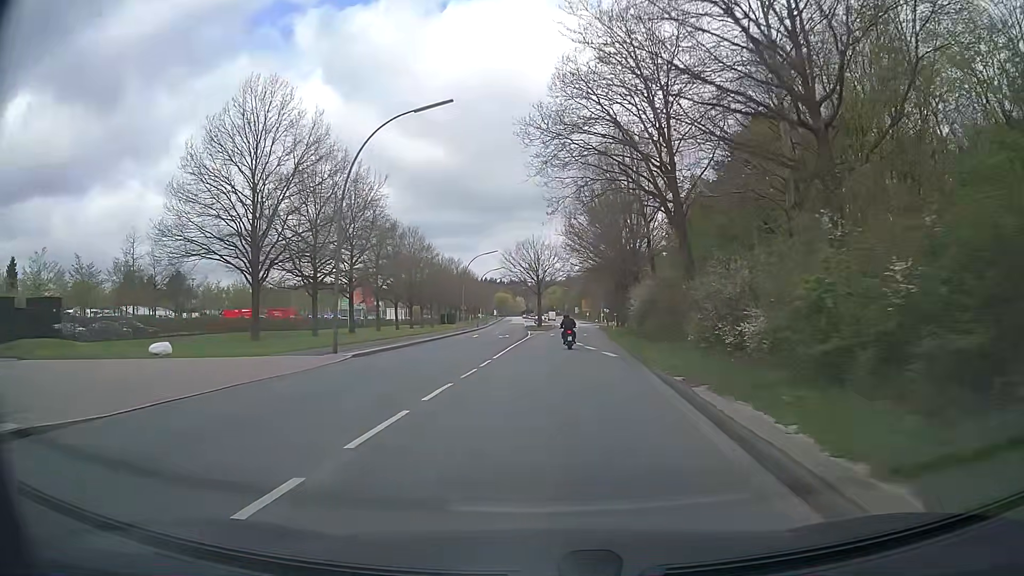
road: secondary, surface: asphalt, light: Day
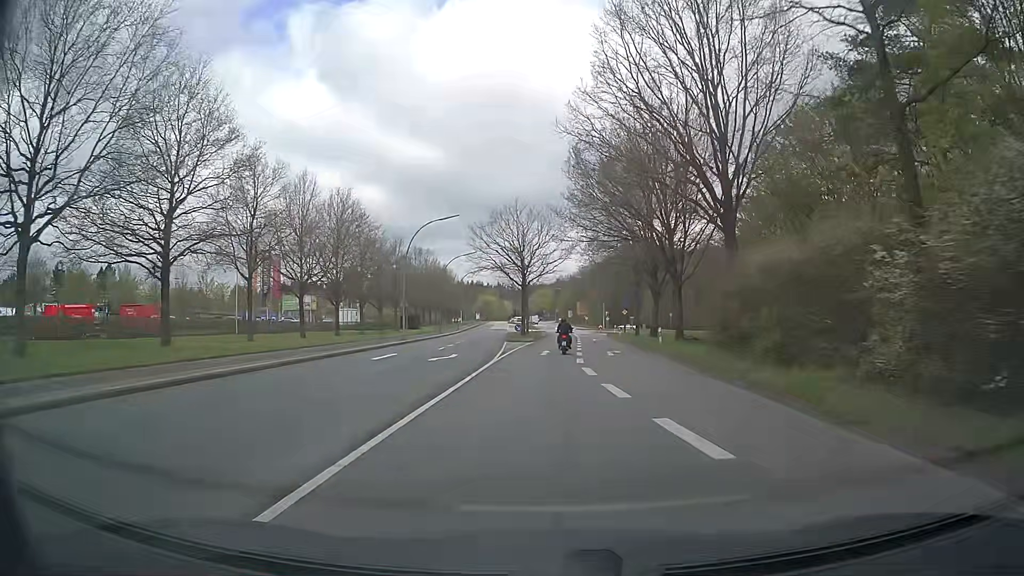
(+0.2, +31.3) m; +1°
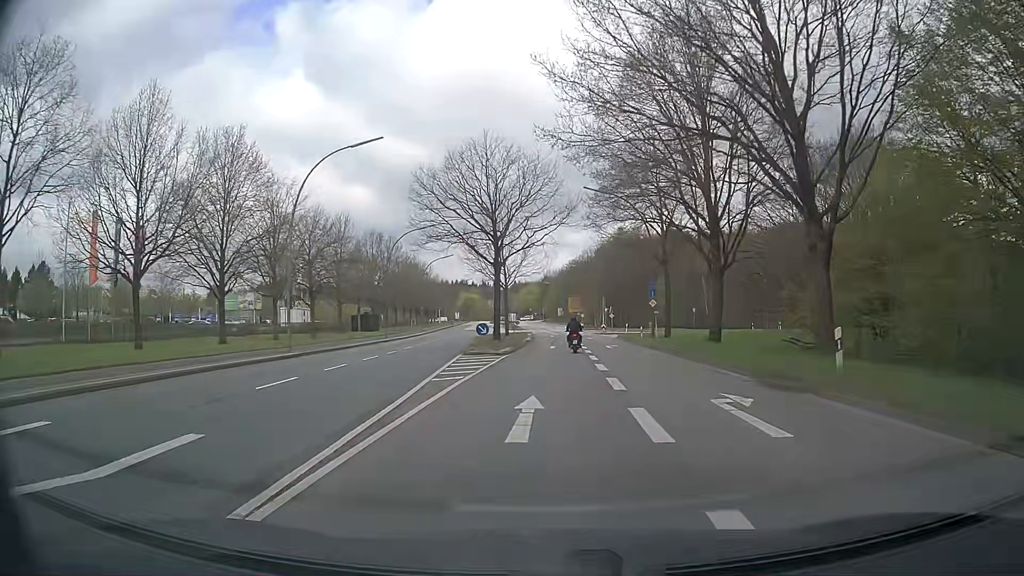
(+0.2, +23.2) m; +1°
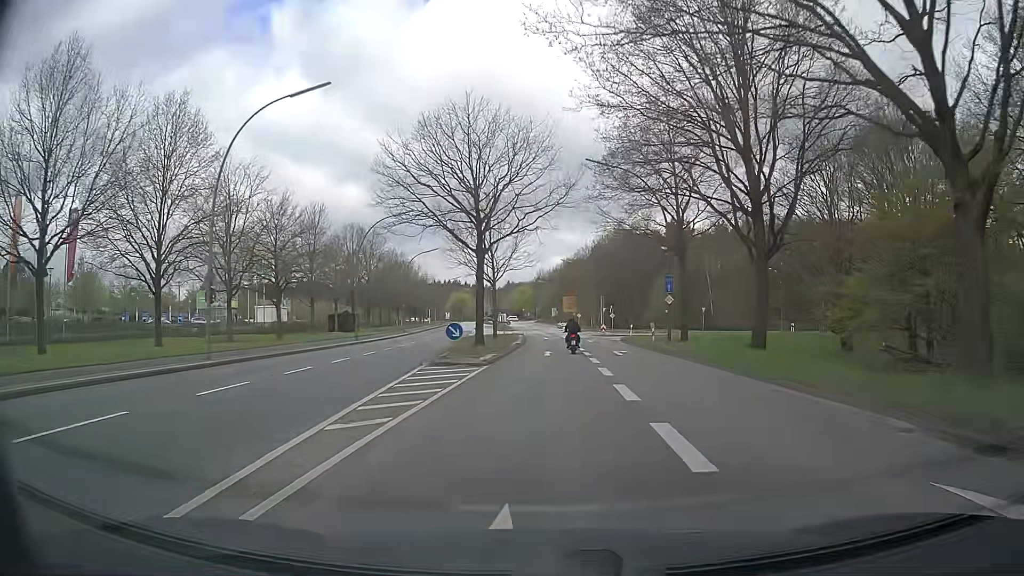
(0.0, +7.7) m; 0°
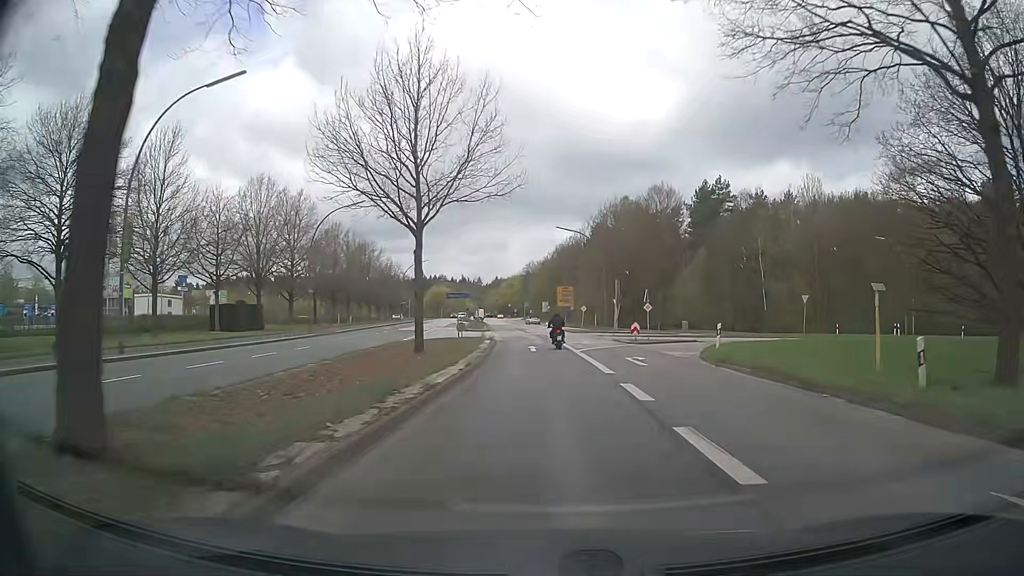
(+0.4, +30.4) m; +1°
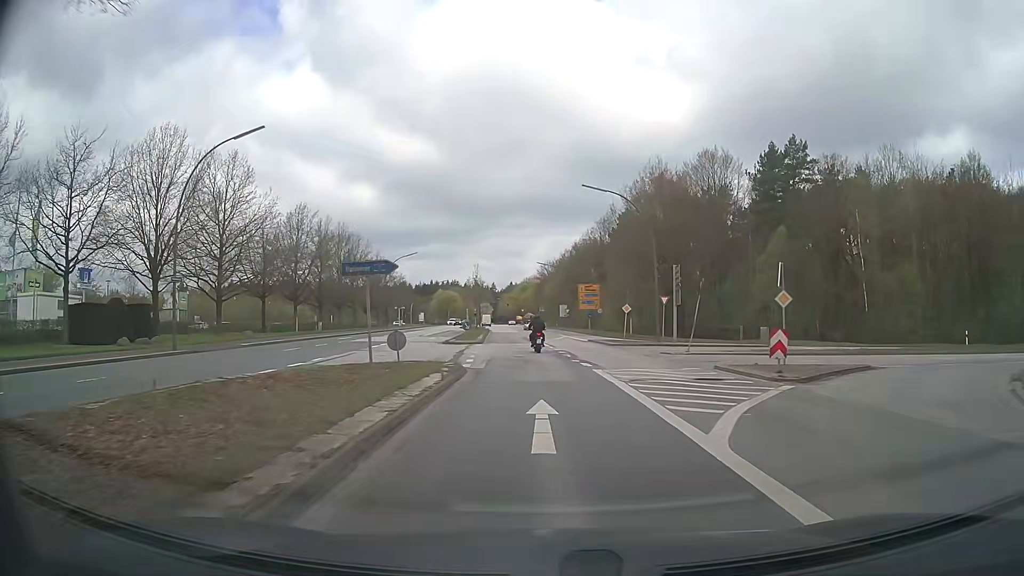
(-0.1, +22.2) m; -1°
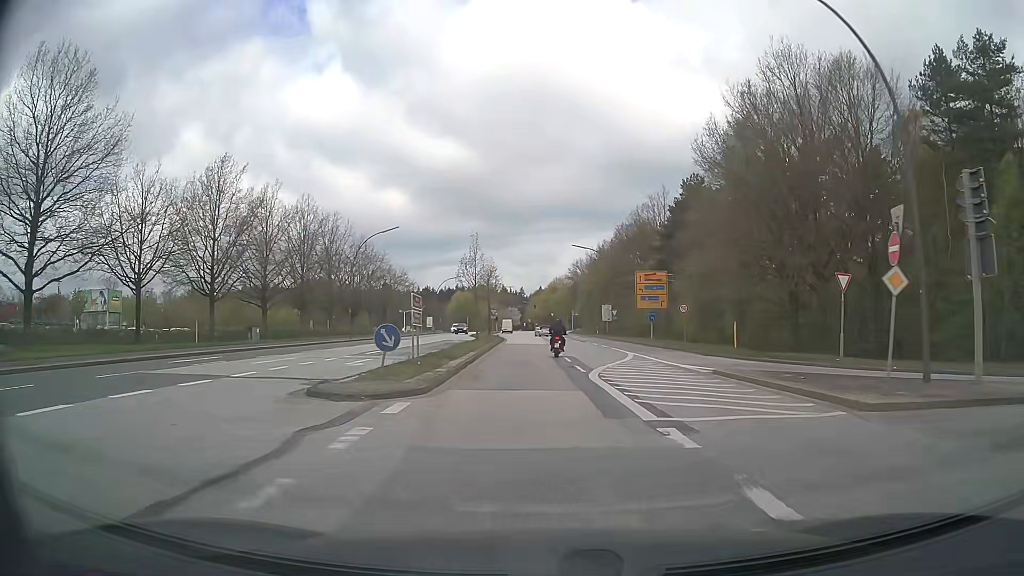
(-0.7, +28.5) m; -3°
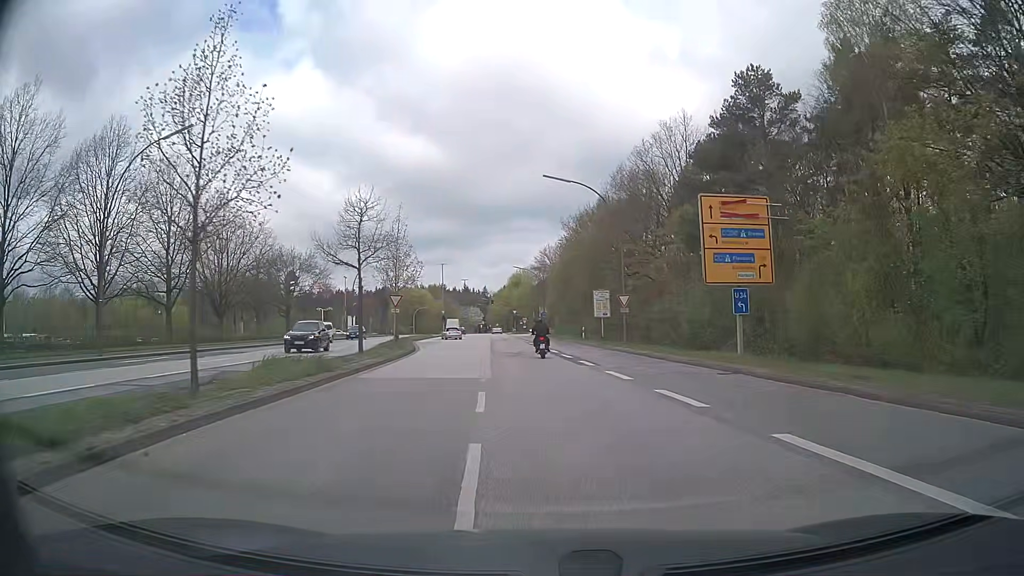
(+1.1, +33.9) m; +3°
(0, +10) (0, +20) (-1, +30) (-2, +40) (-2, +50) (-3, +60) (-4, +70) (-5, +80) (-6, +90) (-7, +100) m
